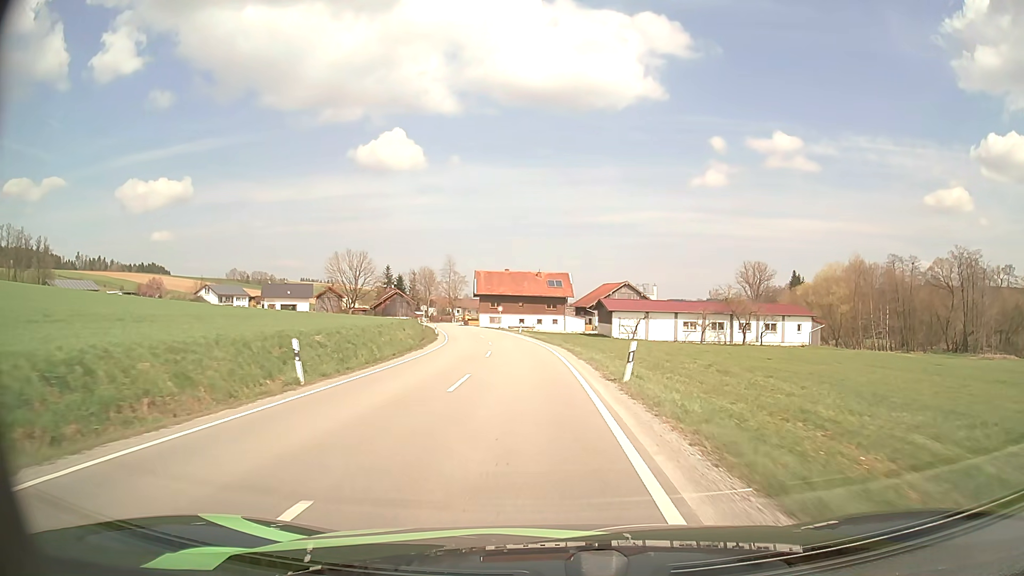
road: secondary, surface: asphalt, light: Day
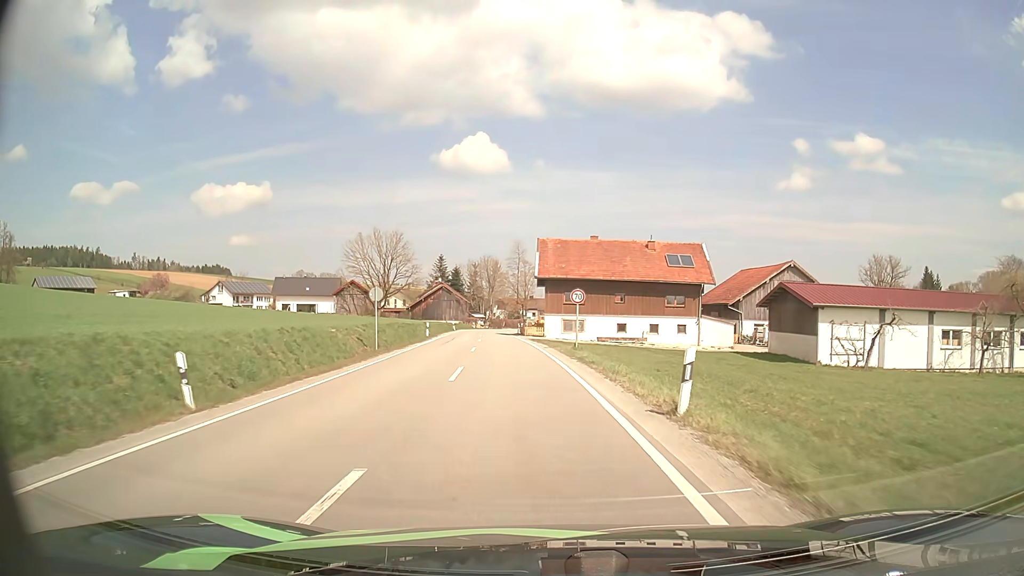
(-2.7, +47.1) m; -7°
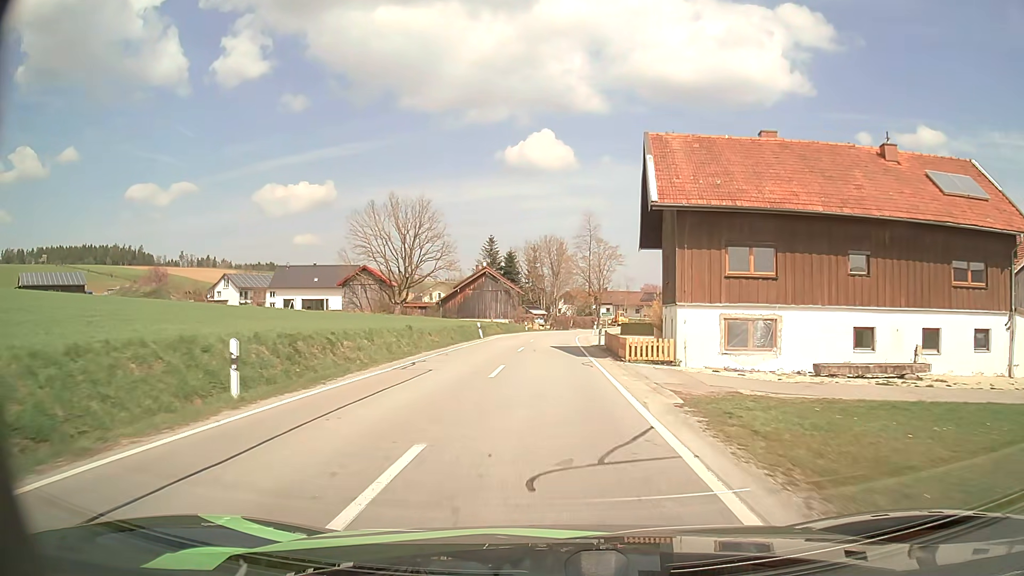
(-1.9, +35.3) m; -6°
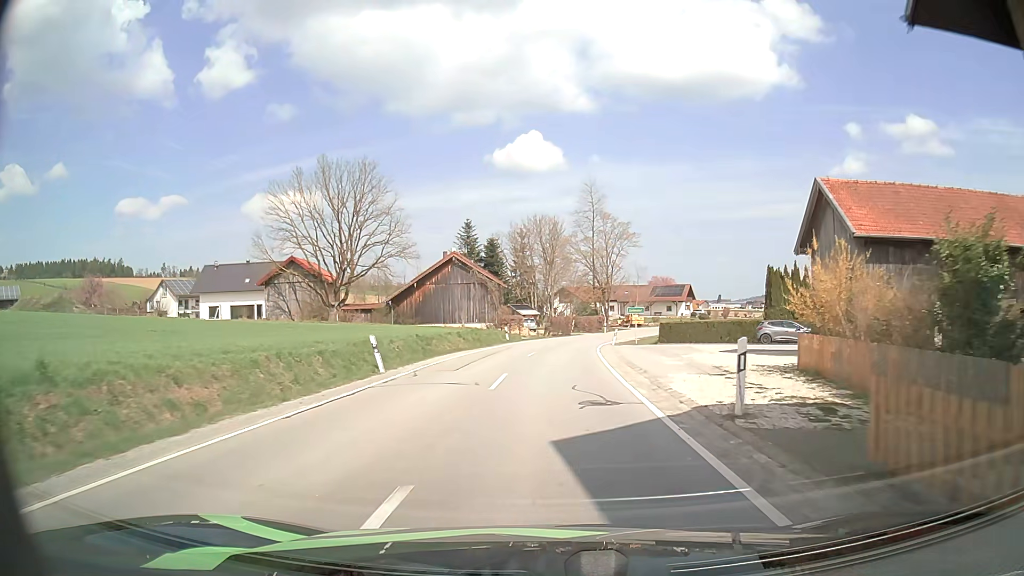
(0.0, +25.9) m; 0°
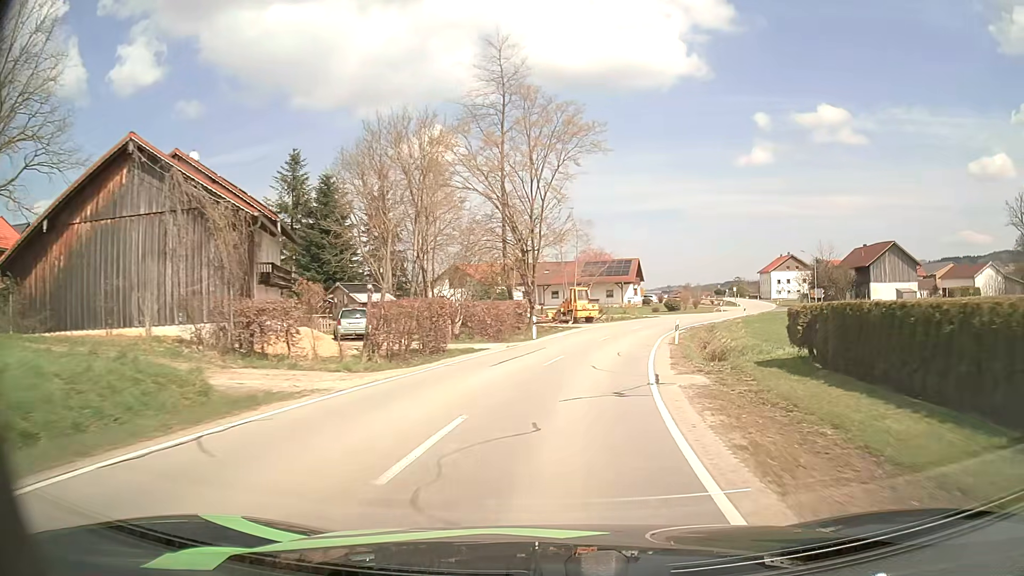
(+2.5, +43.7) m; +8°
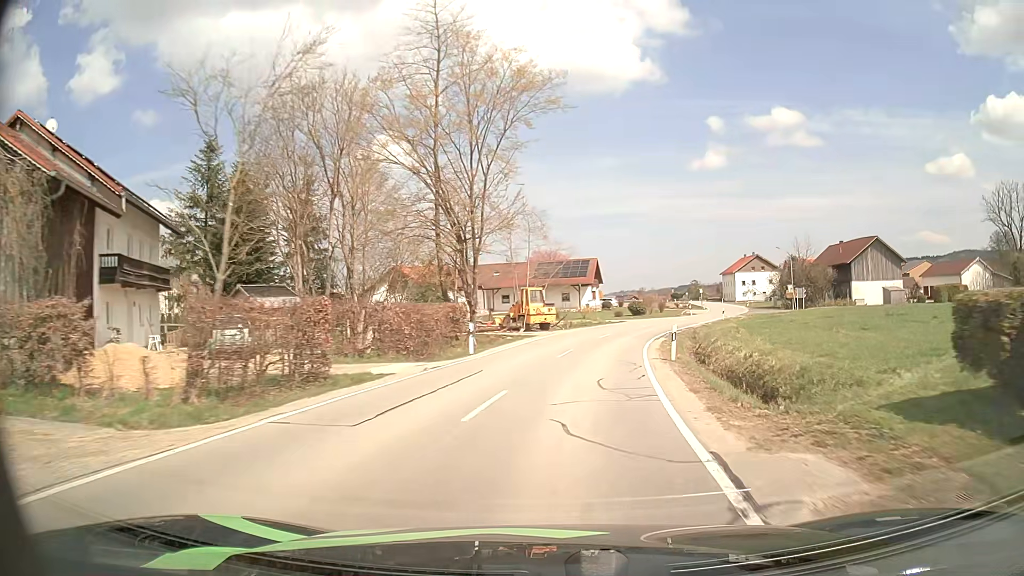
(+0.3, +8.7) m; +4°
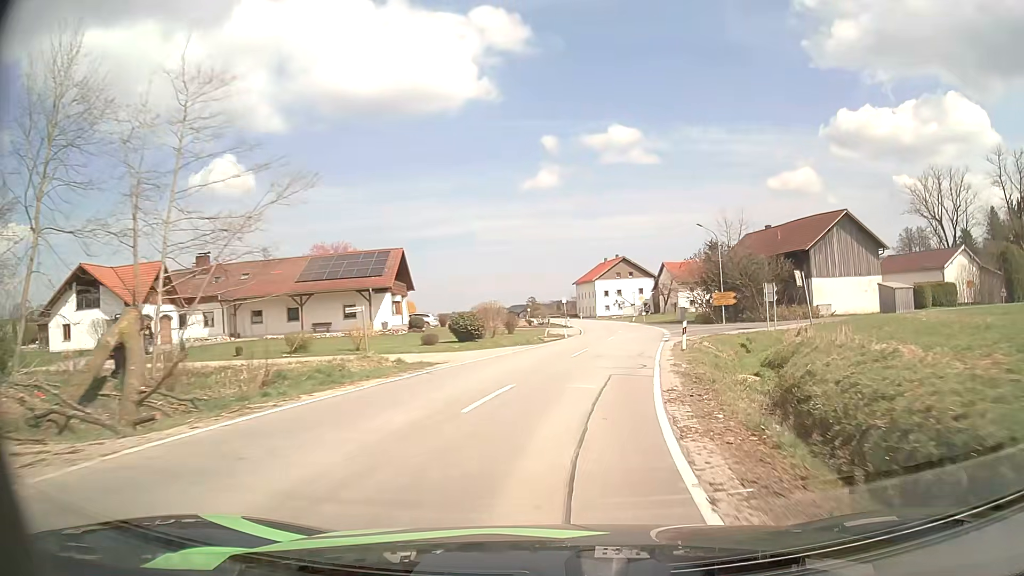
(+4.5, +34.7) m; +14°
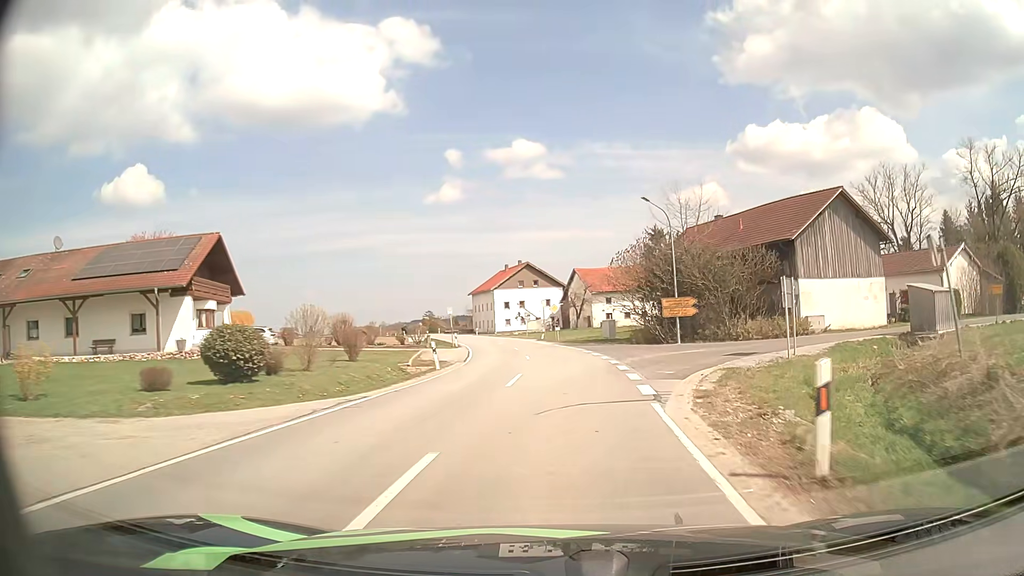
(+1.4, +17.9) m; +8°
(0, +10) (+1, +20) (+1, +30) (0, +40) (-1, +50) (-2, +60) (-4, +70) (-6, +79) (-9, +89) (-11, +99) m
